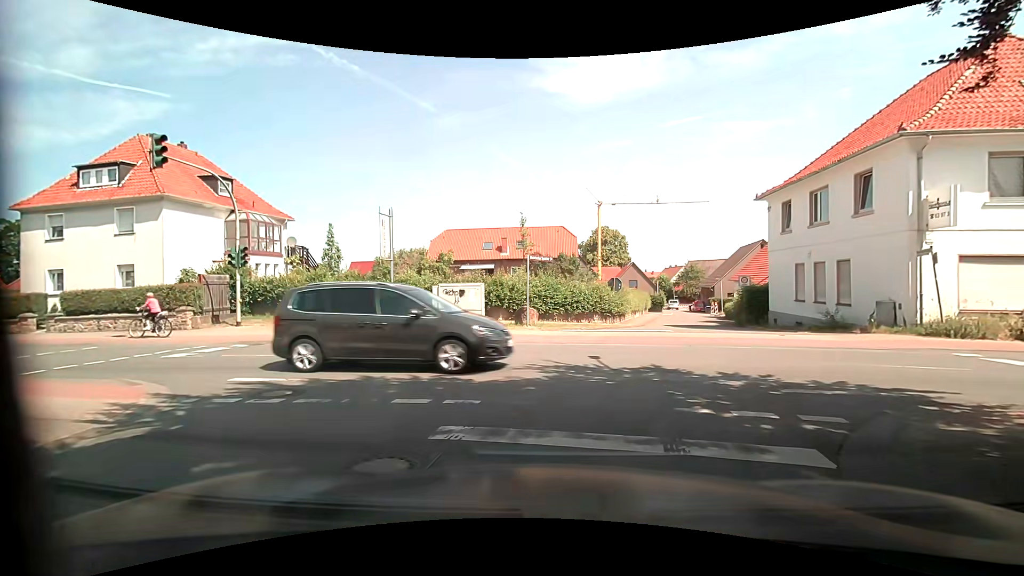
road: residential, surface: asphalt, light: Day
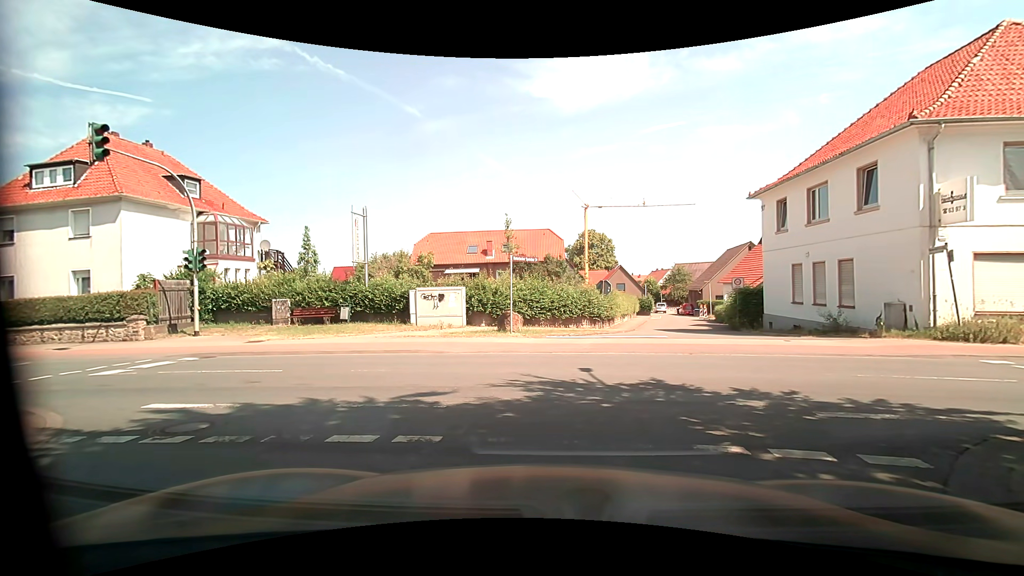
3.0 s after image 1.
(0.0, +1.5) m; 0°
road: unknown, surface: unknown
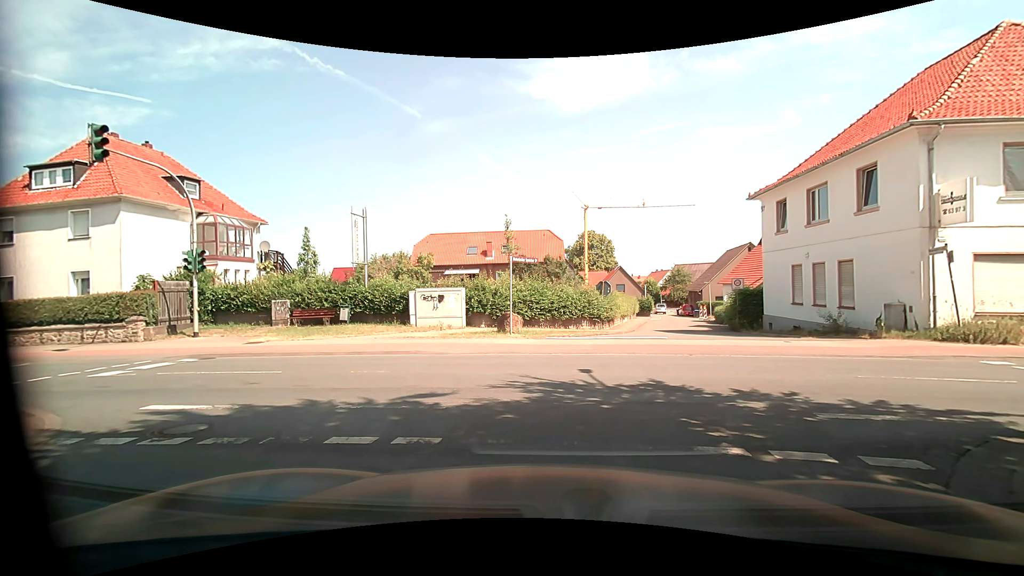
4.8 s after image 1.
(0.0, 0.0) m; 0°
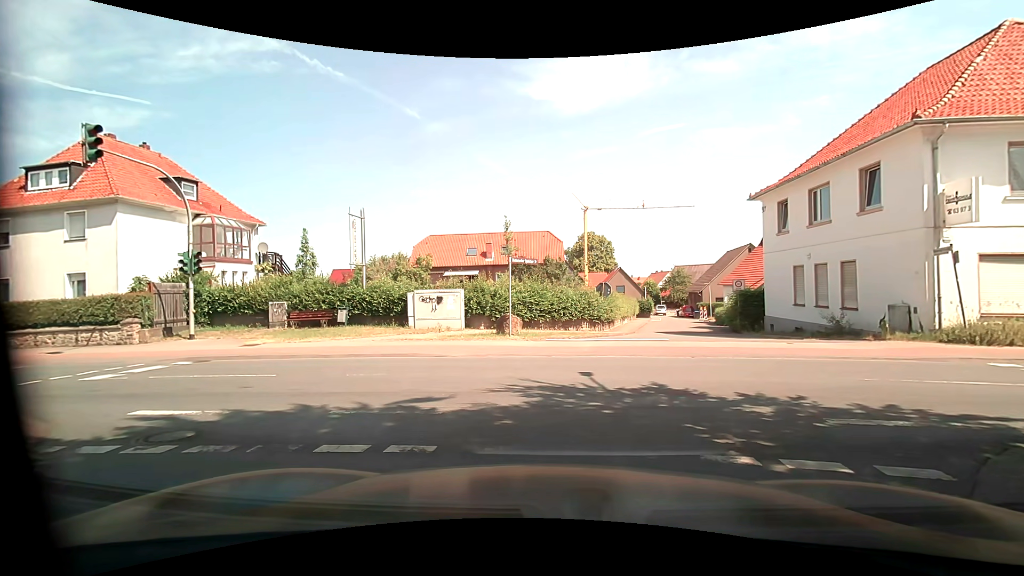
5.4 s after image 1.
(0.0, +0.2) m; 0°
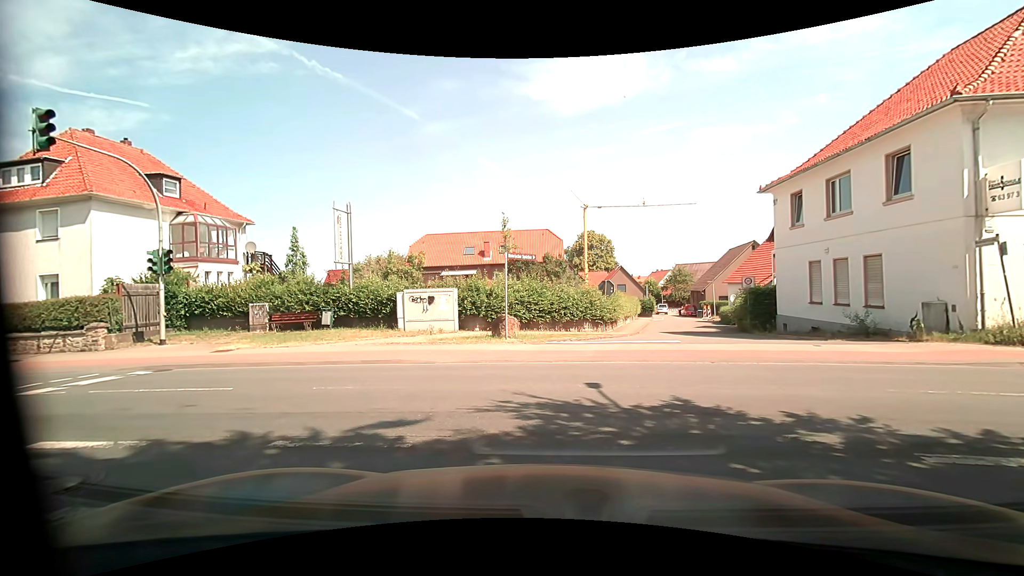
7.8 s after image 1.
(0.0, +1.5) m; 0°
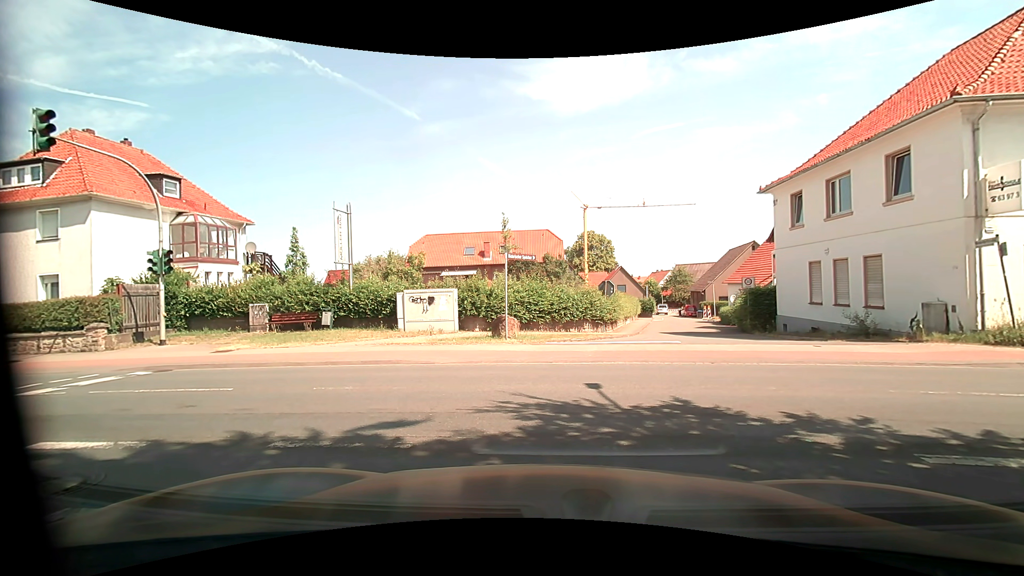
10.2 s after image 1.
(0.0, +0.1) m; 0°
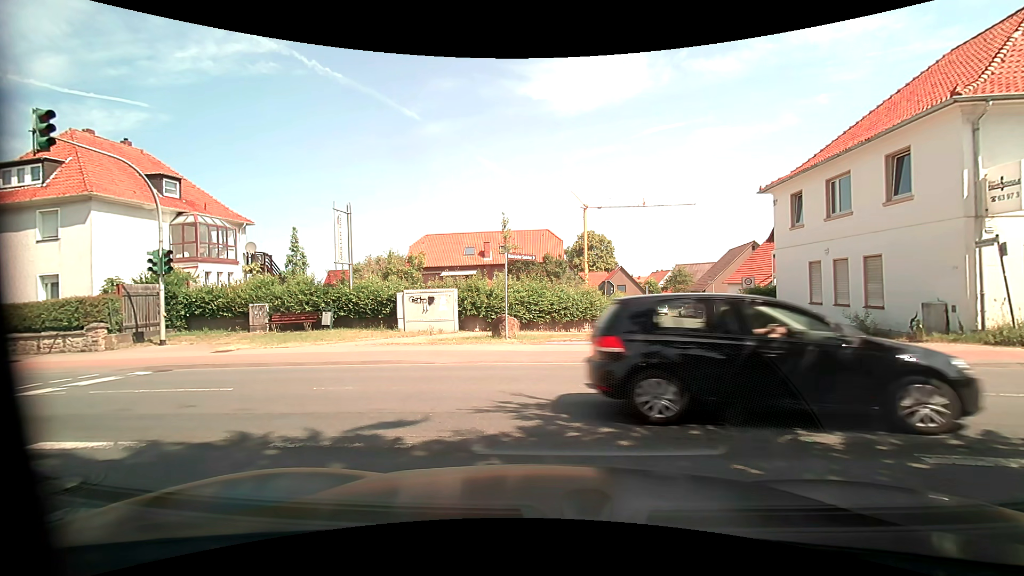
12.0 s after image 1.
(0.0, 0.0) m; 0°
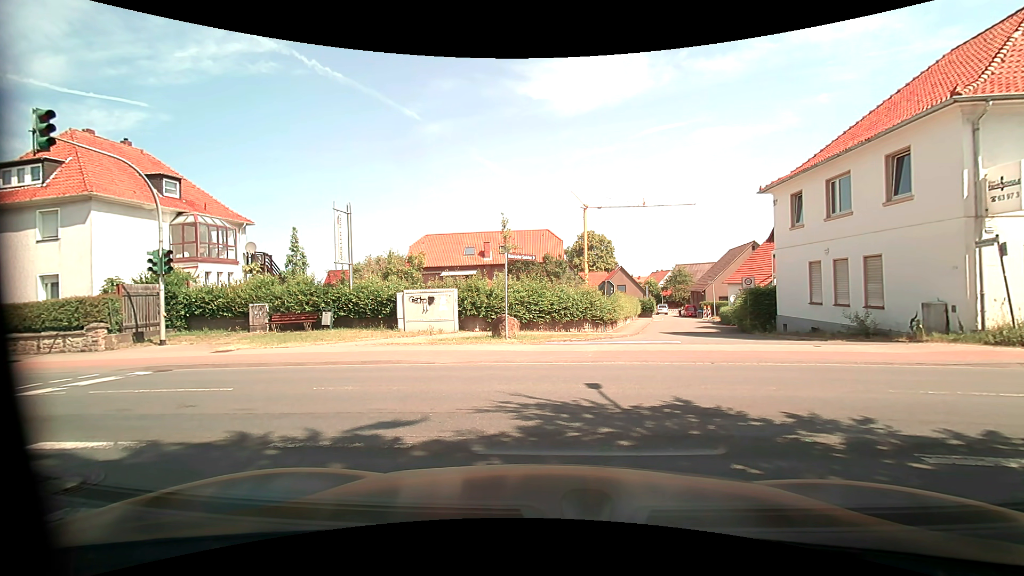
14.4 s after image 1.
(0.0, 0.0) m; 0°
